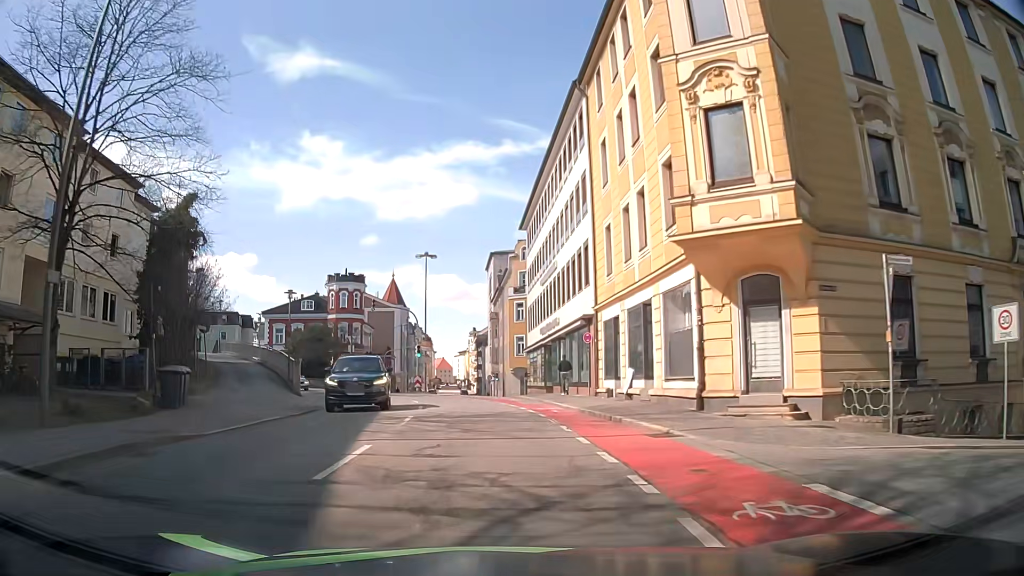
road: tertiary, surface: asphalt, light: Day
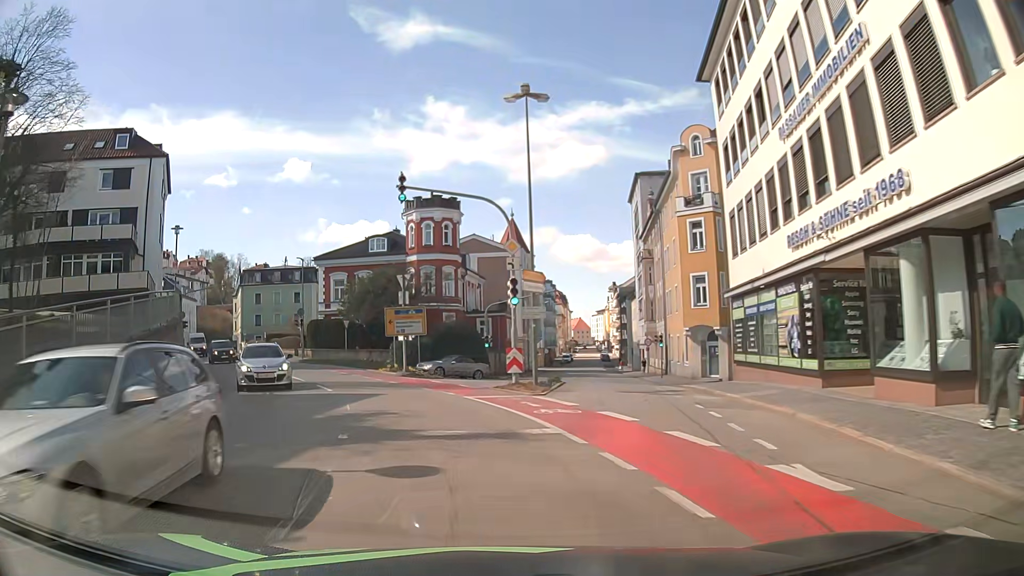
(-1.0, +26.9) m; -9°
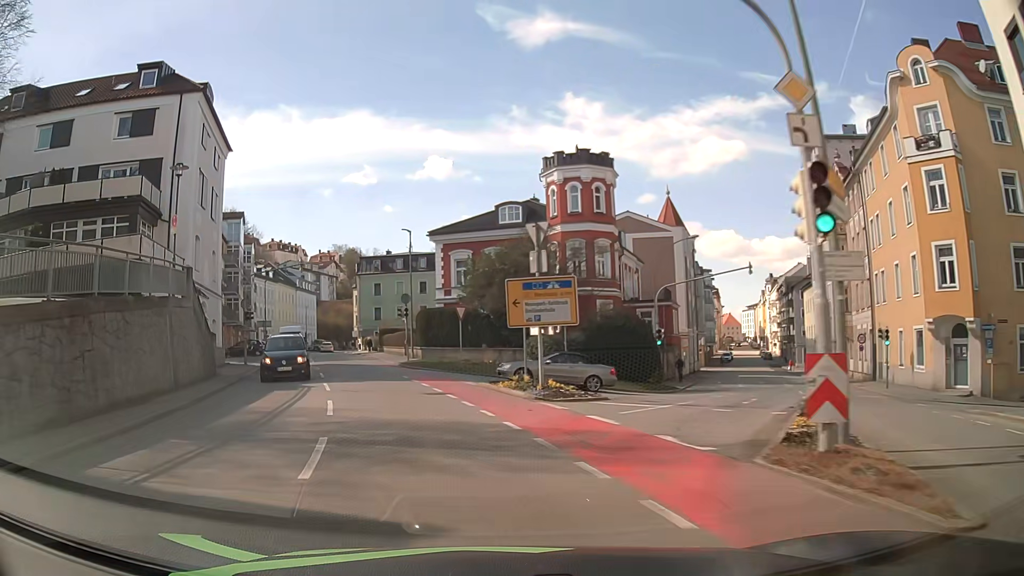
(-1.4, +13.3) m; -12°
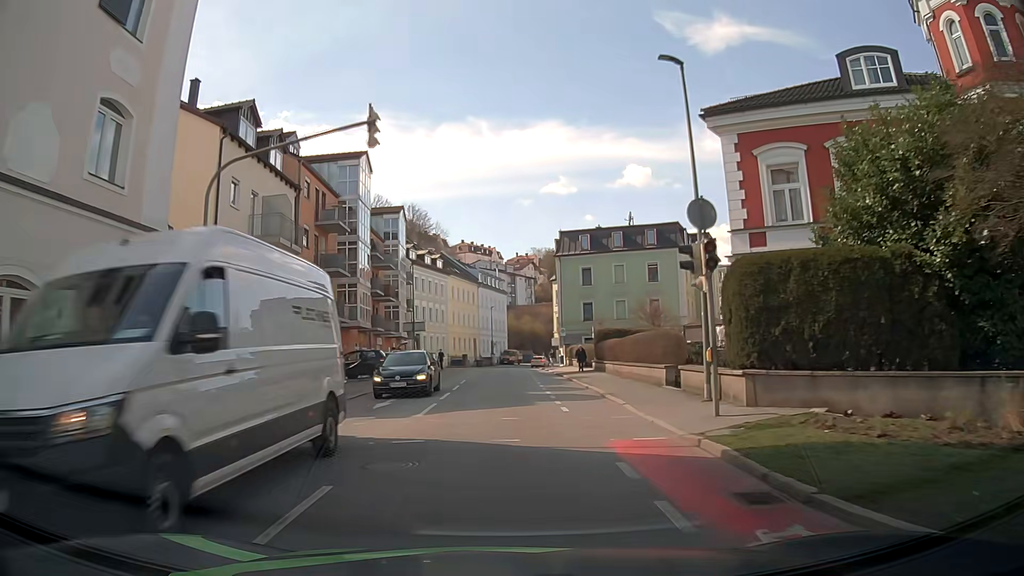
(-5.7, +27.2) m; -17°
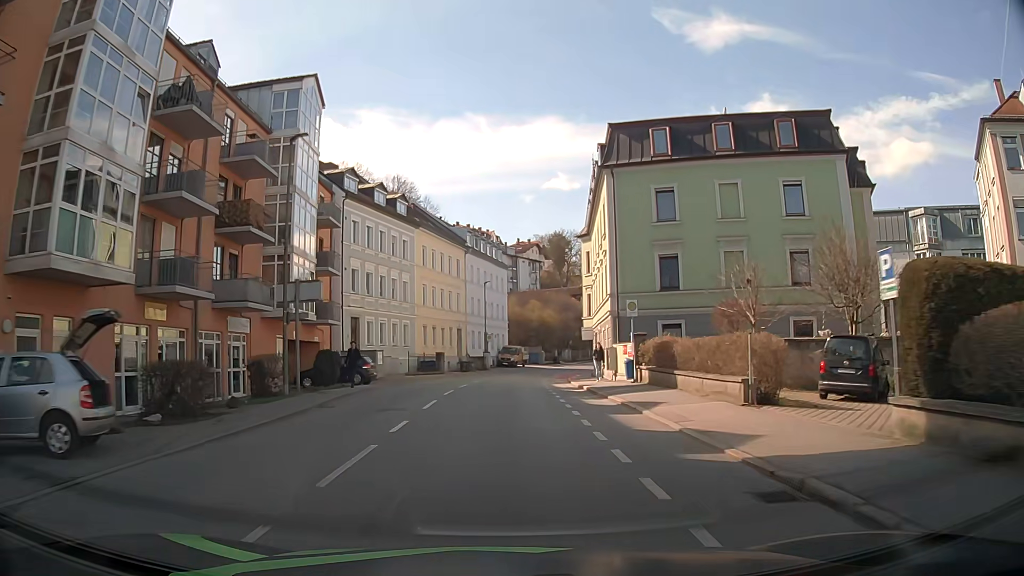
(-0.5, +30.8) m; -1°
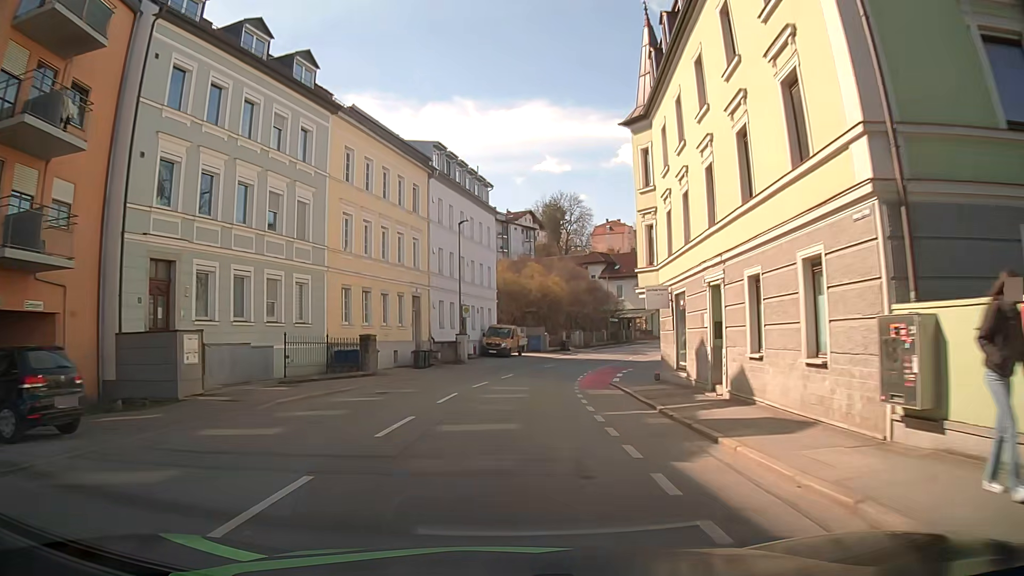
(+0.2, +24.1) m; 0°
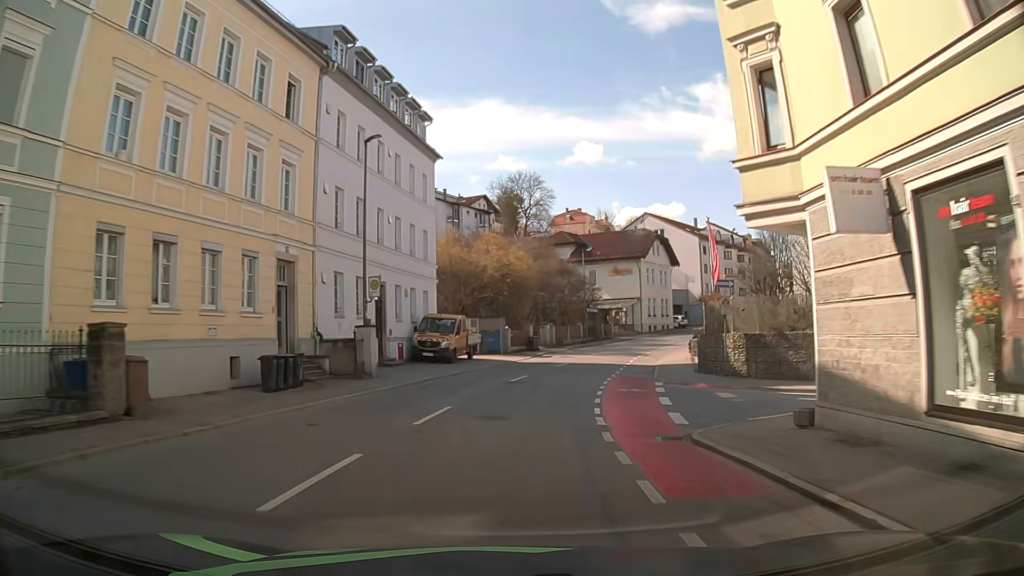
(+0.8, +16.3) m; +5°
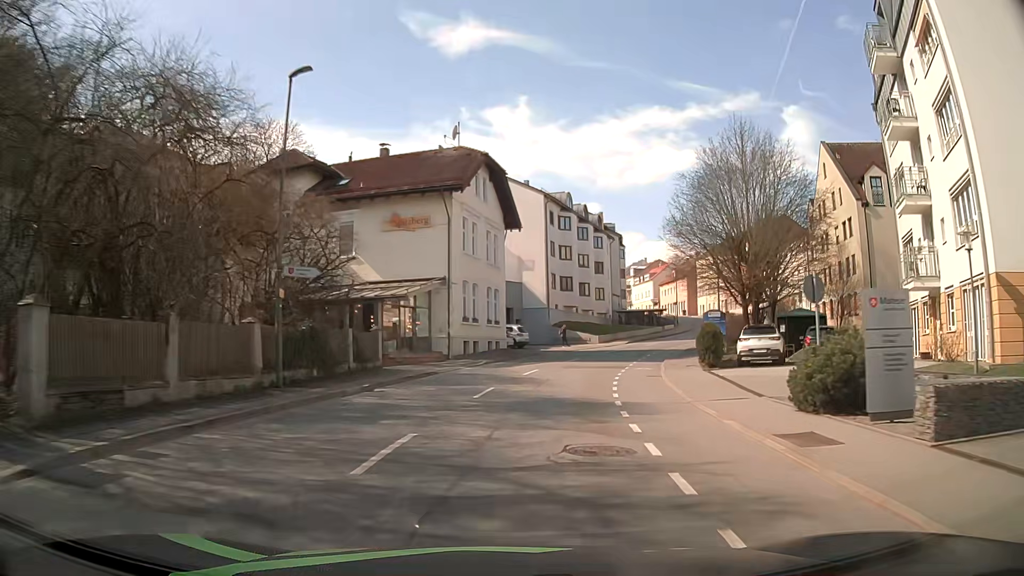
(+6.4, +41.6) m; +18°
(0, +10) (+2, +20) (+4, +30) (+7, +39) (+12, +48) (+16, +57) (+22, +65) (+26, +74) (+29, +84) (+31, +94) m
